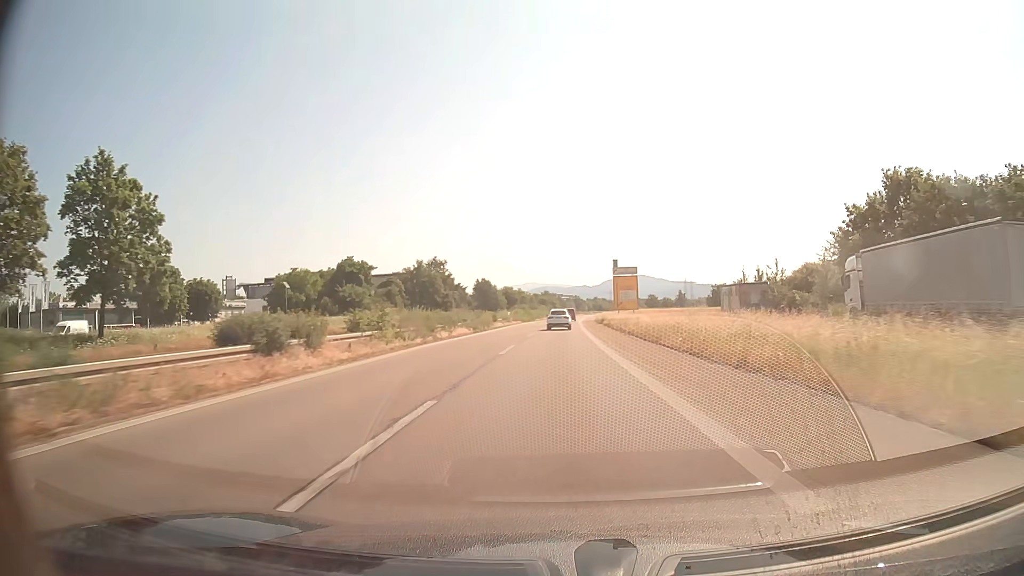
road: trunk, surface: asphalt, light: Day
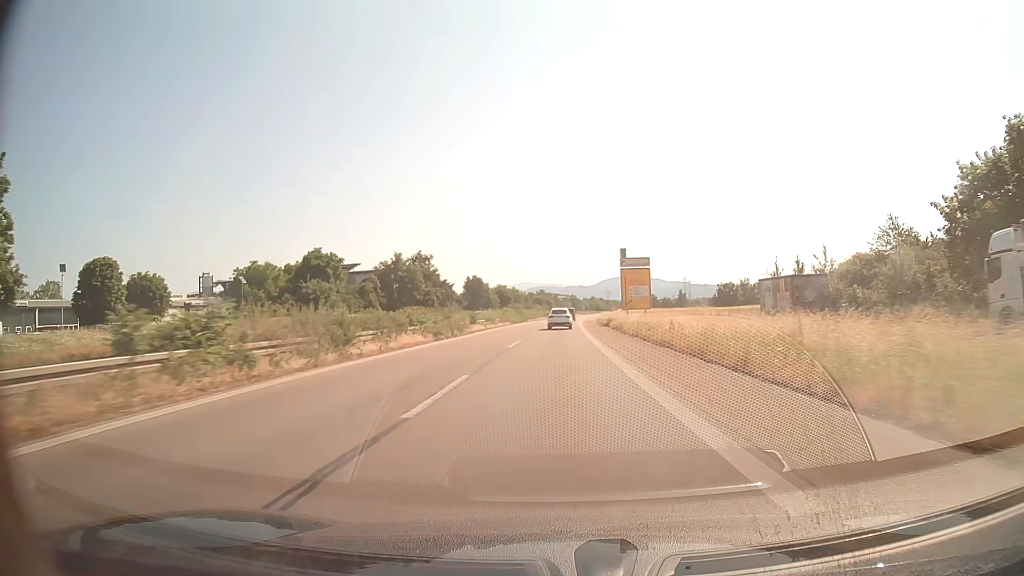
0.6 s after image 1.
(+0.1, +13.6) m; 0°
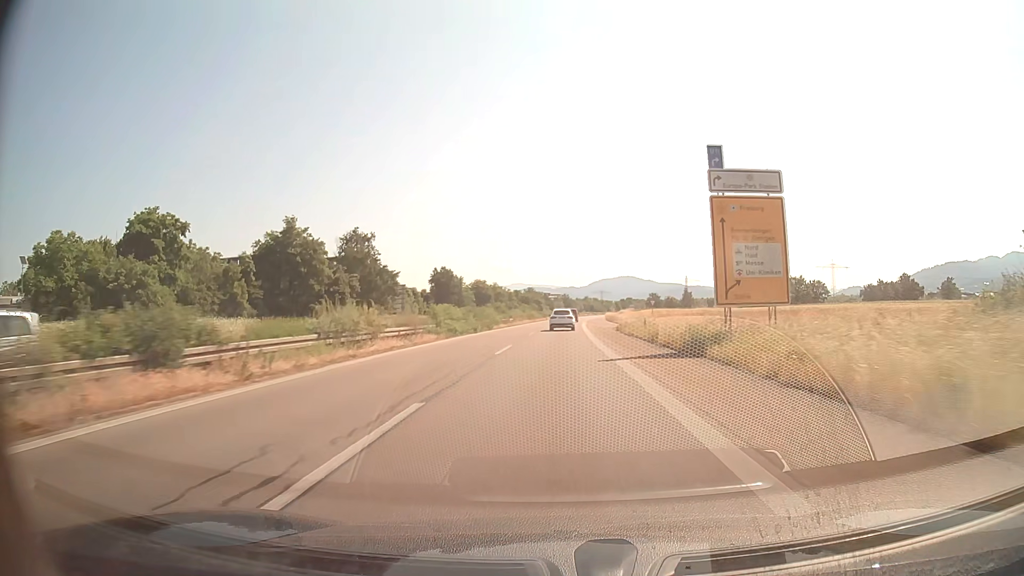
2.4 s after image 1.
(+0.2, +41.0) m; +1°
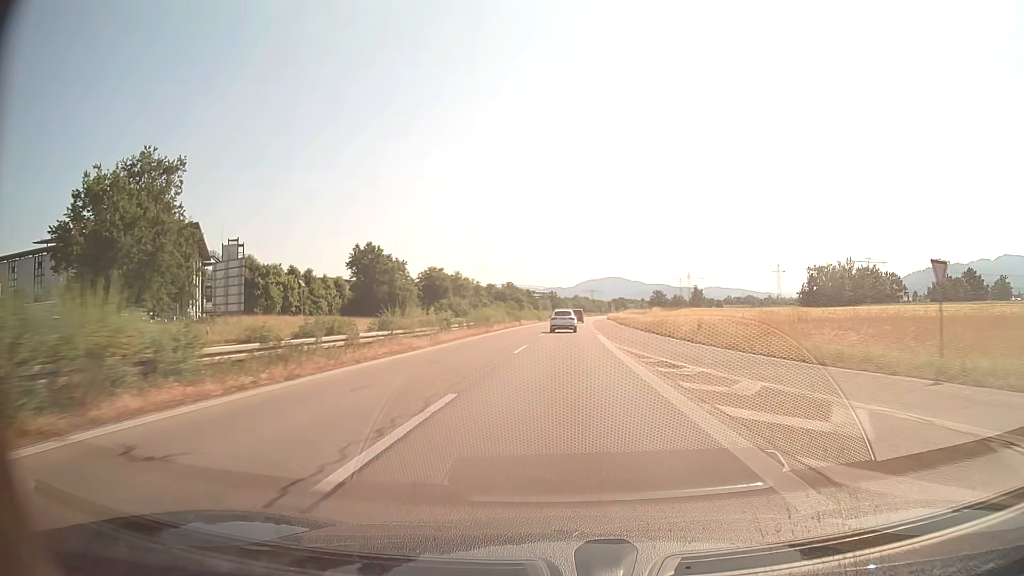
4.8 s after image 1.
(+0.6, +54.8) m; +1°
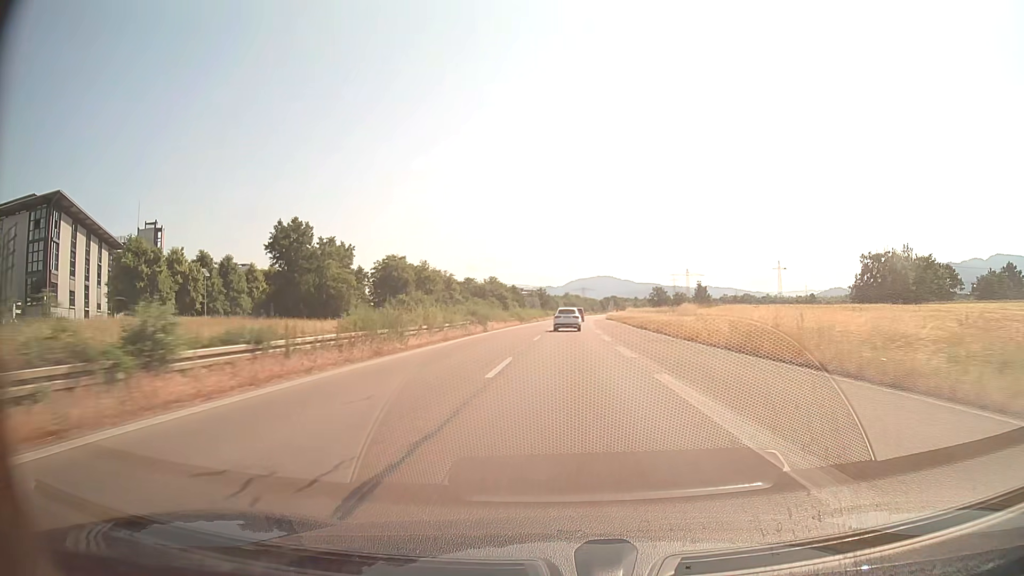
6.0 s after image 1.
(+0.1, +27.4) m; +1°
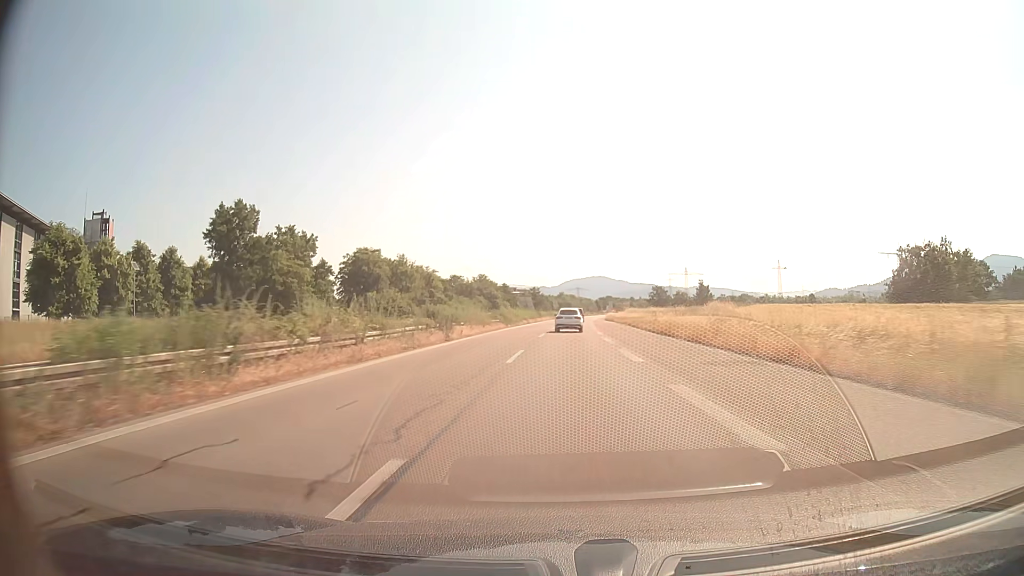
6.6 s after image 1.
(0.0, +13.7) m; 0°
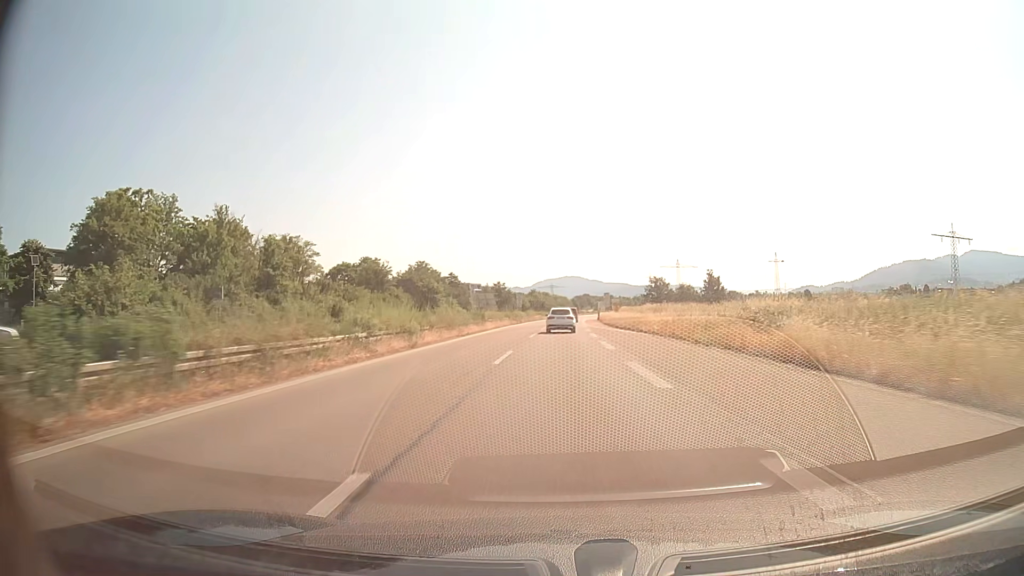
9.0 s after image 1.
(+1.1, +54.7) m; +2°
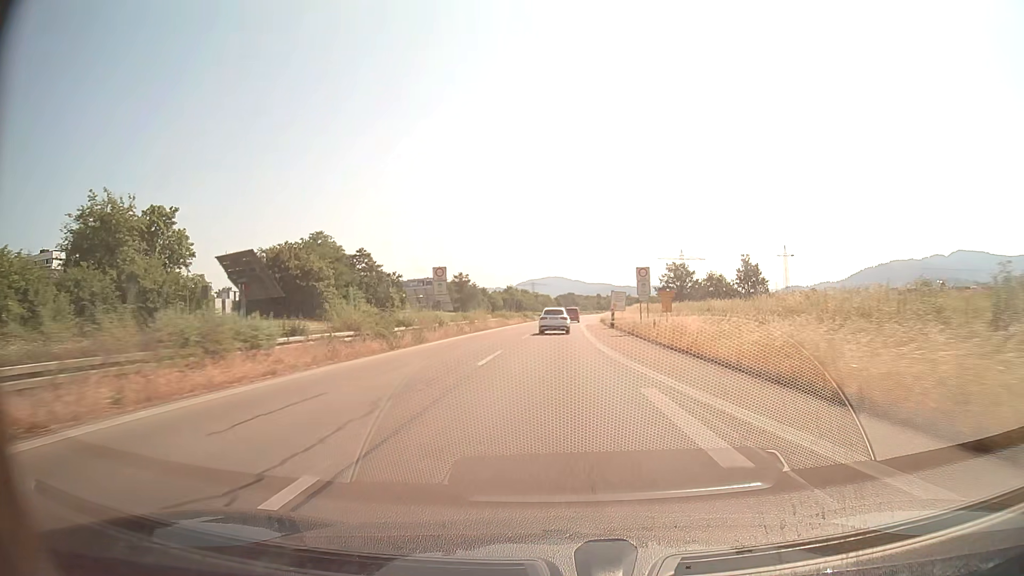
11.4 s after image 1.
(+0.8, +54.5) m; +2°
(0, +10) (0, +20) (0, +30) (0, +40) (+1, +50) (+1, +60) (+1, +70) (+2, +80) (+2, +90) (+3, +100) m
